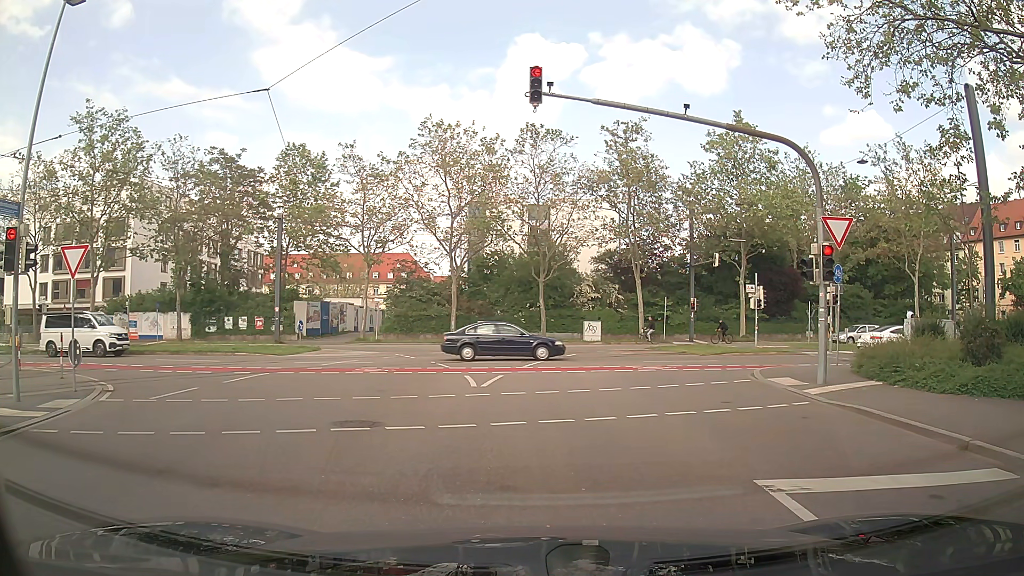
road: tertiary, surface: asphalt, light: Day
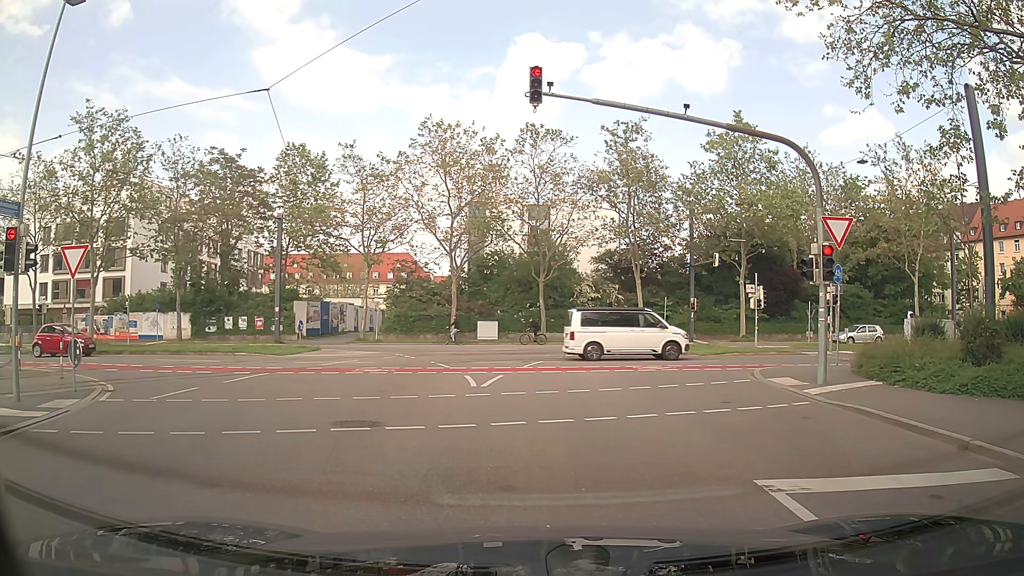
(0.0, 0.0) m; 0°
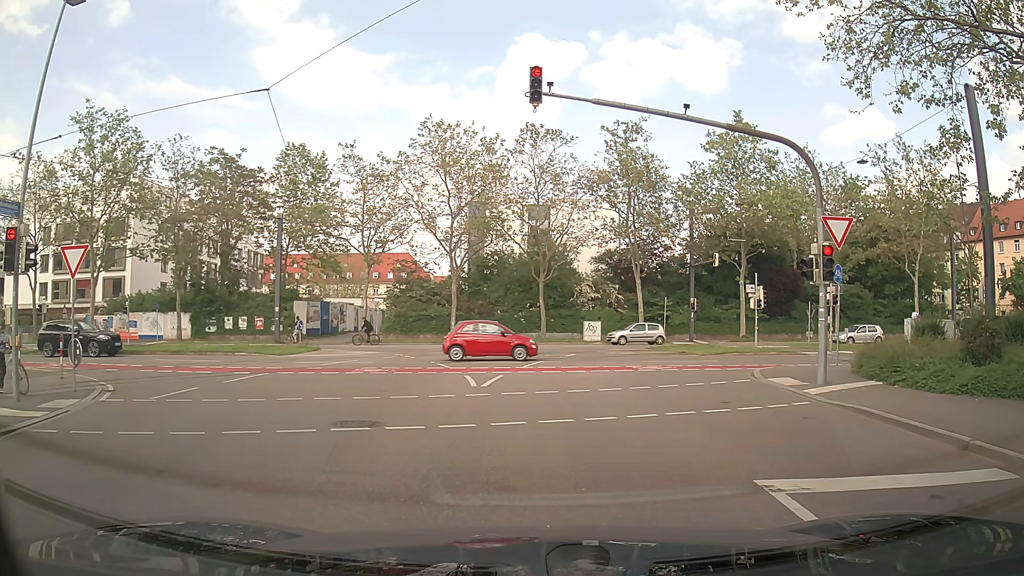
(0.0, 0.0) m; 0°
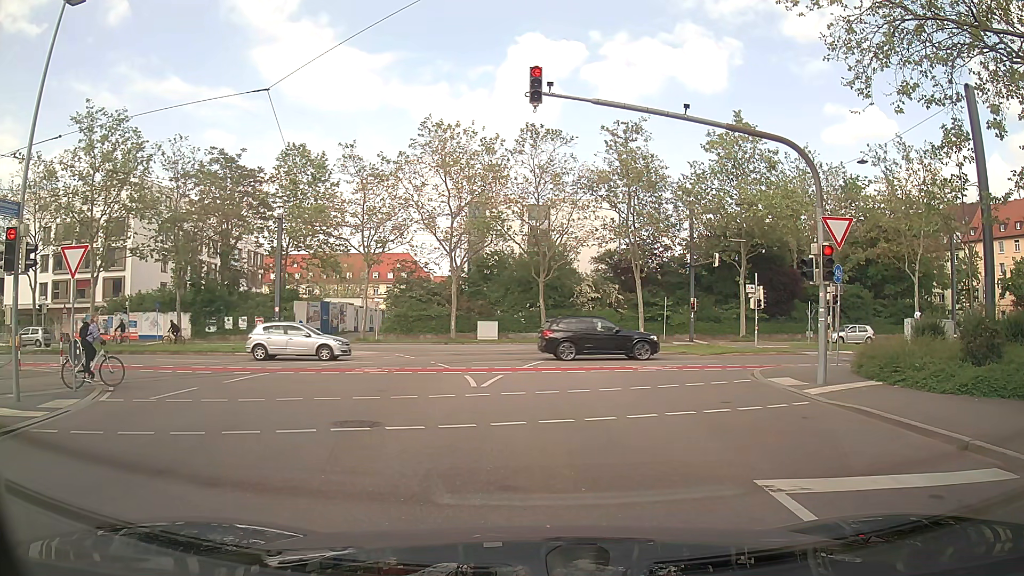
(0.0, 0.0) m; 0°
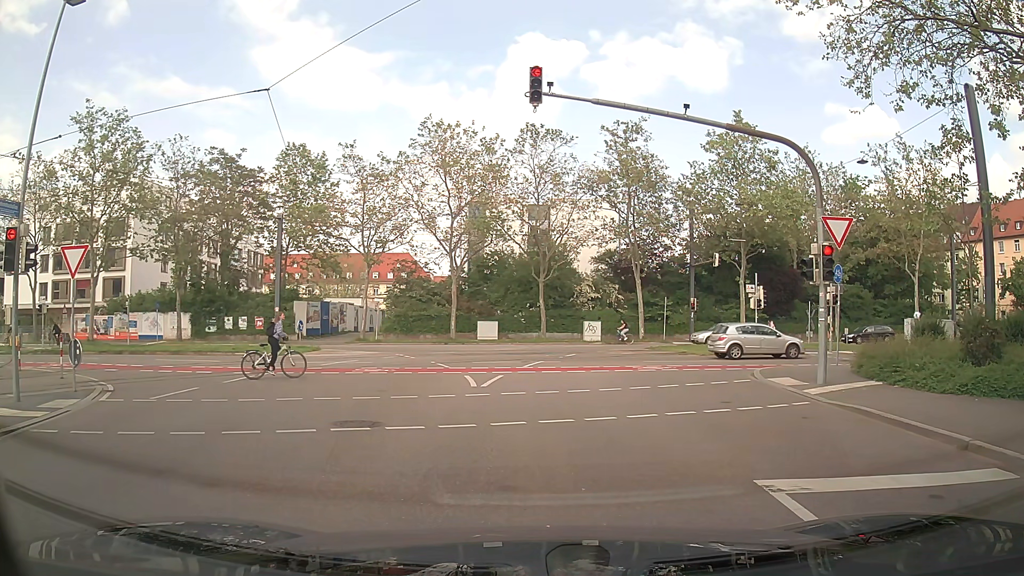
(0.0, 0.0) m; 0°
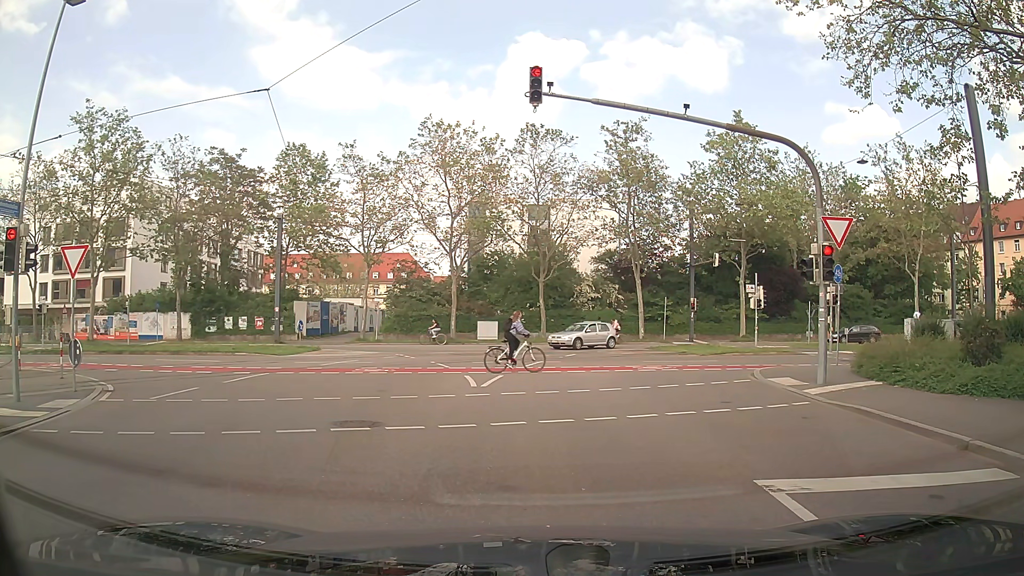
(0.0, 0.0) m; 0°
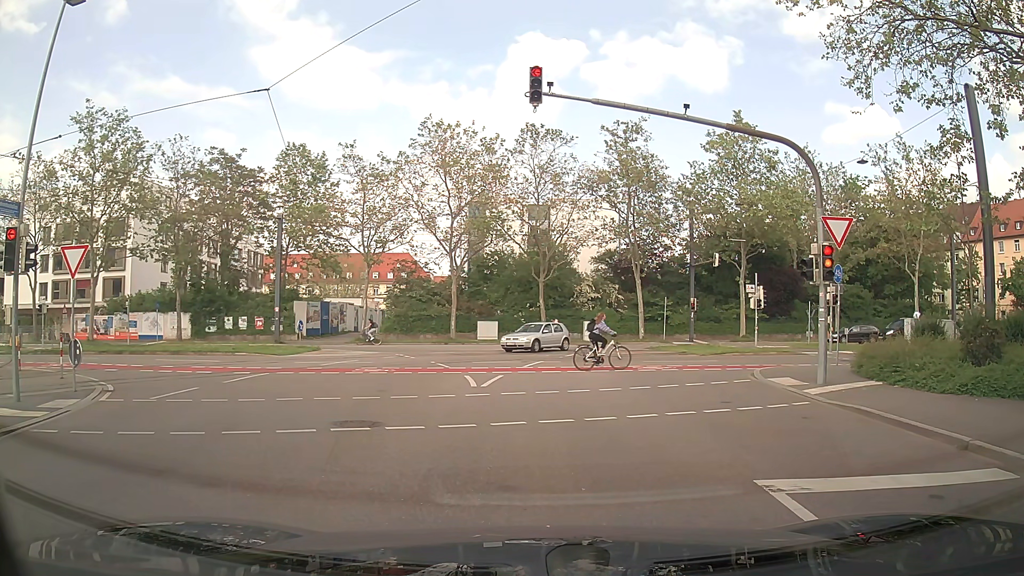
(0.0, 0.0) m; 0°
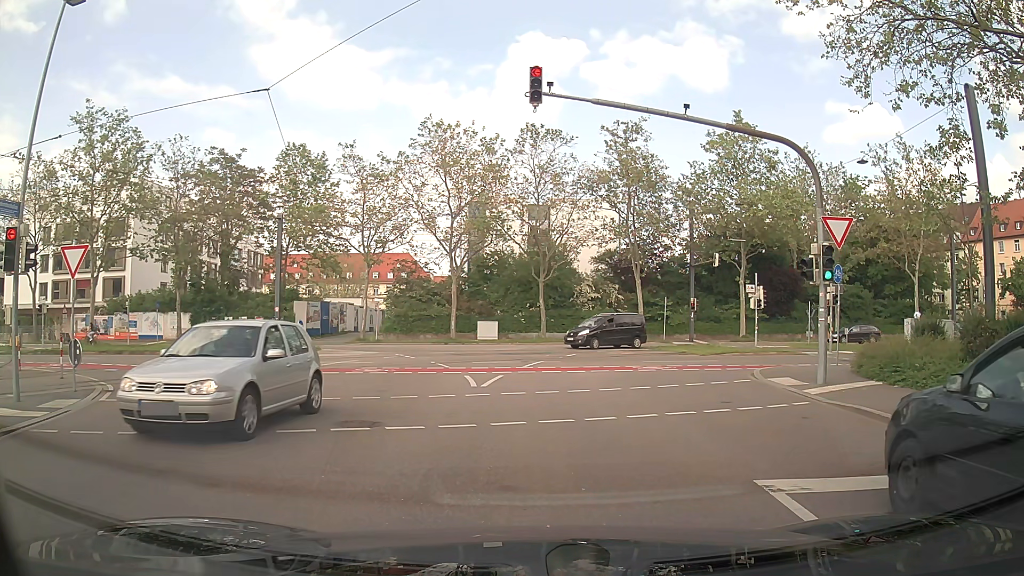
(0.0, 0.0) m; 0°
